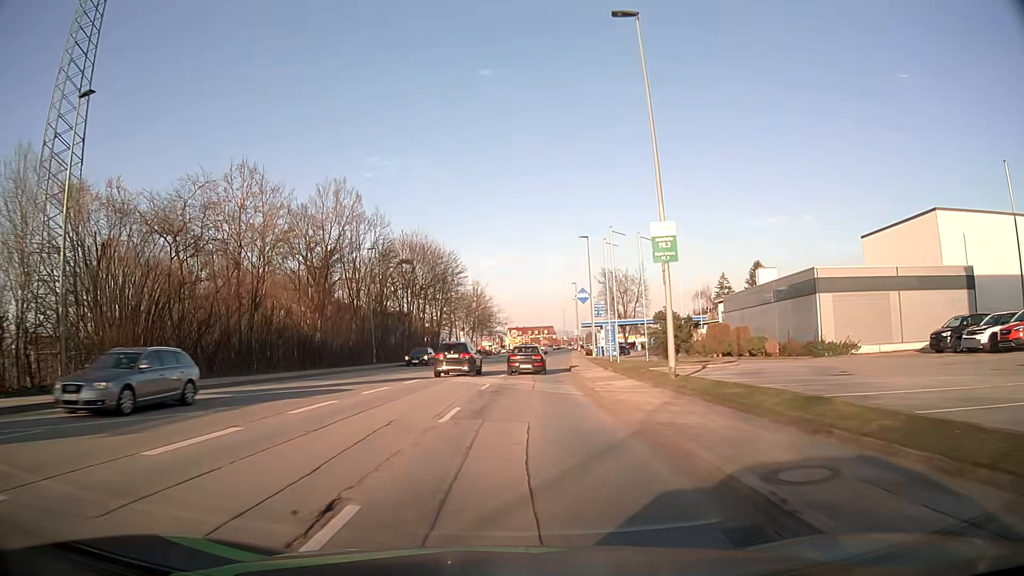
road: tertiary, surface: asphalt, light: Day
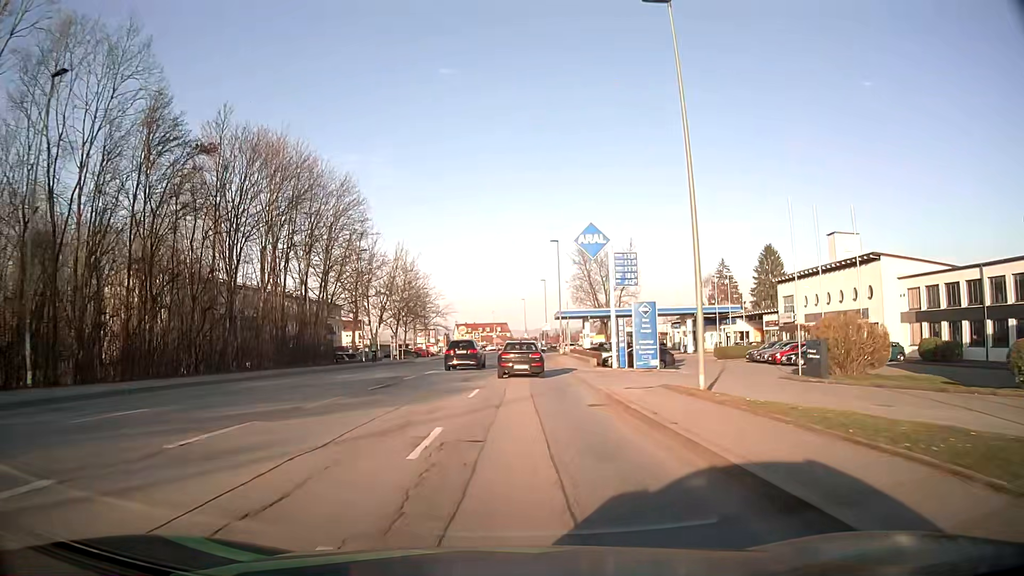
(+1.3, +41.2) m; +4°
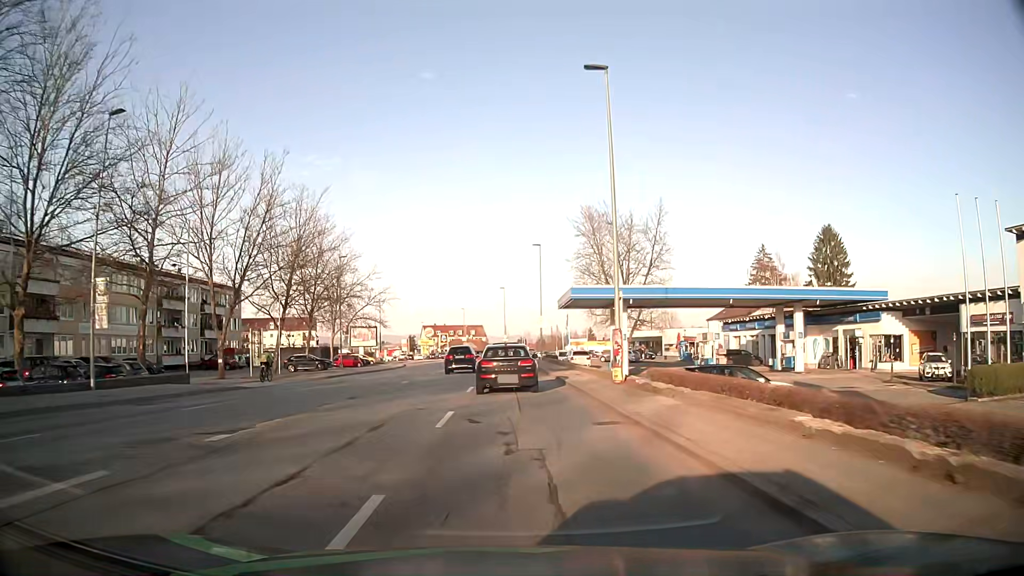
(+1.0, +40.0) m; +1°
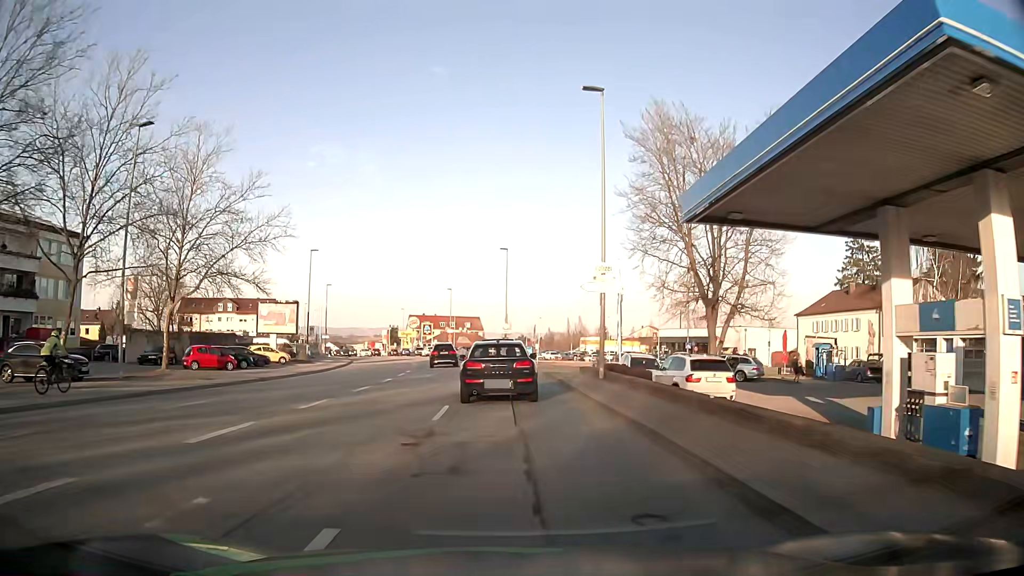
(+0.5, +36.9) m; +1°
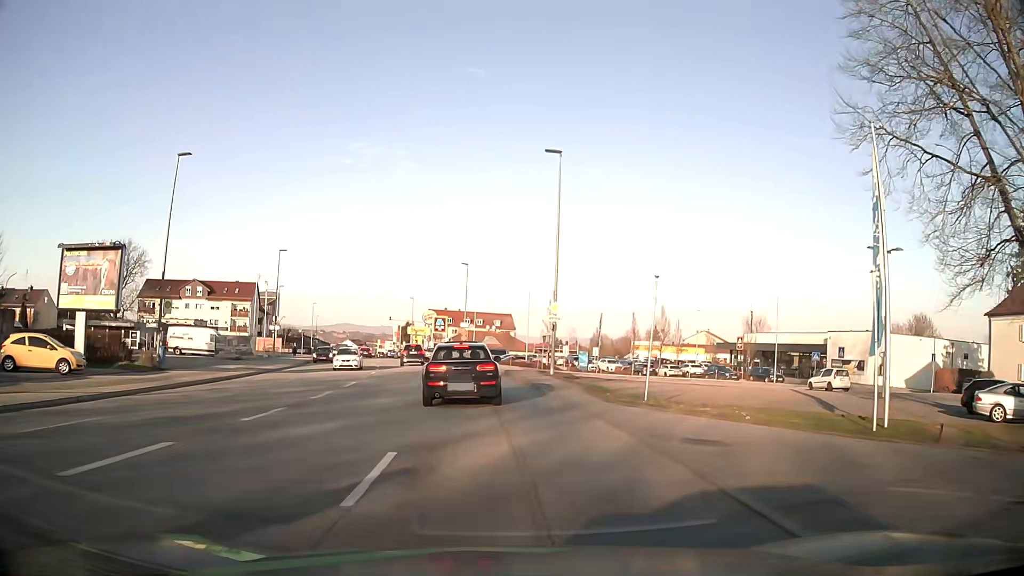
(-0.5, +32.5) m; -3°
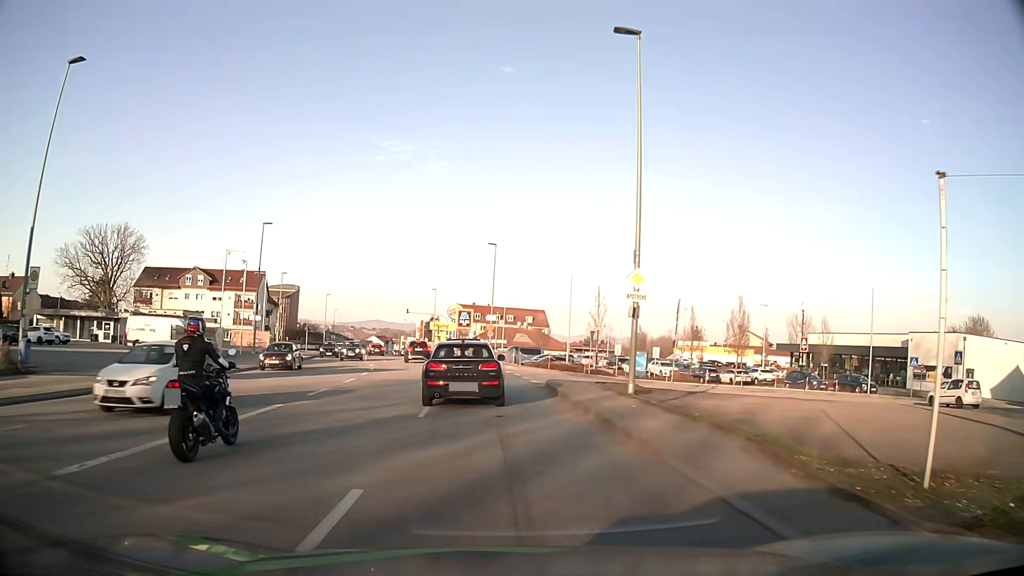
(-0.3, +12.5) m; -3°
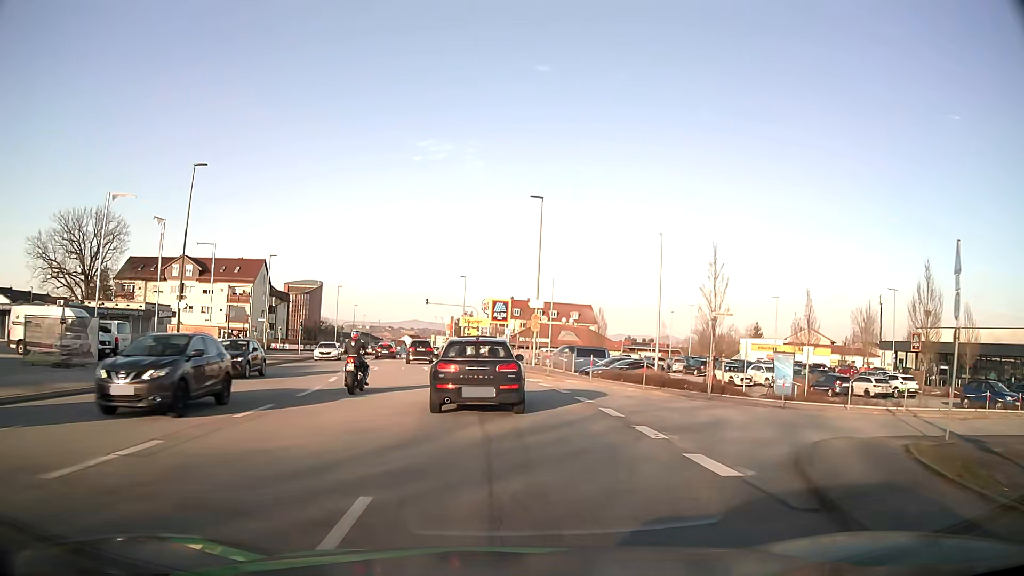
(-0.6, +18.4) m; -4°
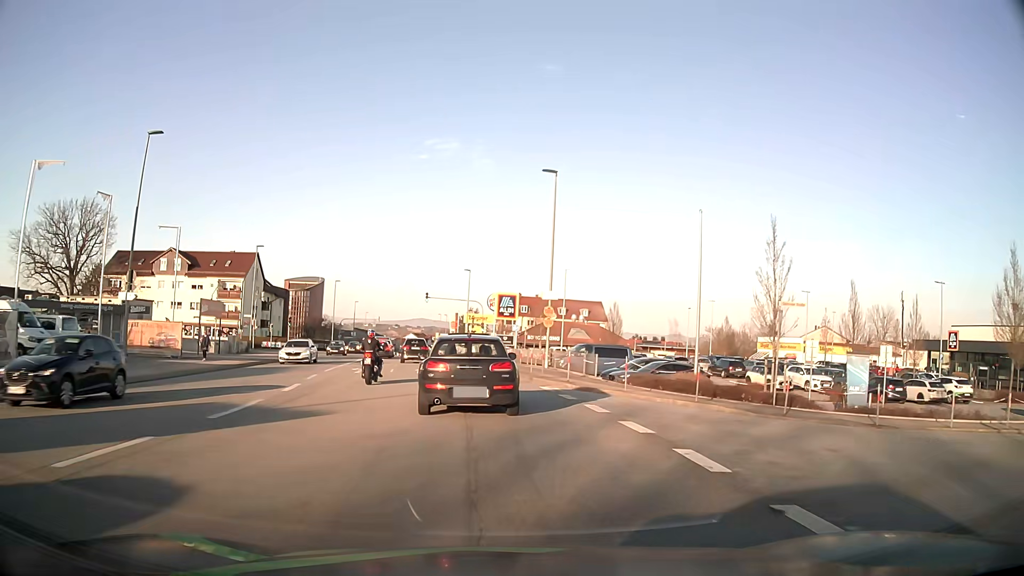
(0.0, +5.8) m; 0°
(0, +10) (-1, +20) (-2, +30) (-3, +40) (-4, +50) (-6, +60) (-7, +70) (-9, +79) (-10, +89) (-12, +99) m
